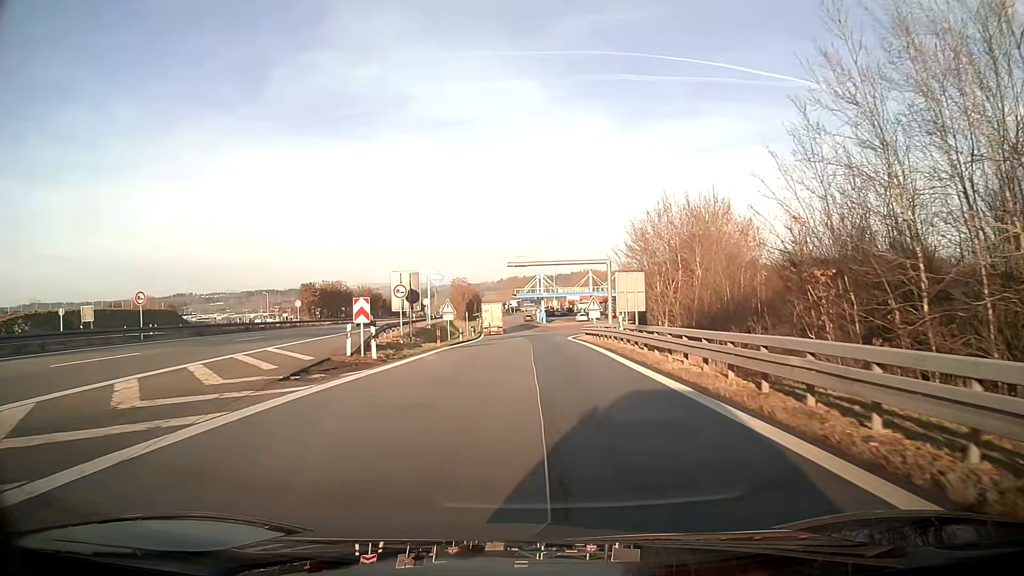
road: motorway_link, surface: asphalt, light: Day
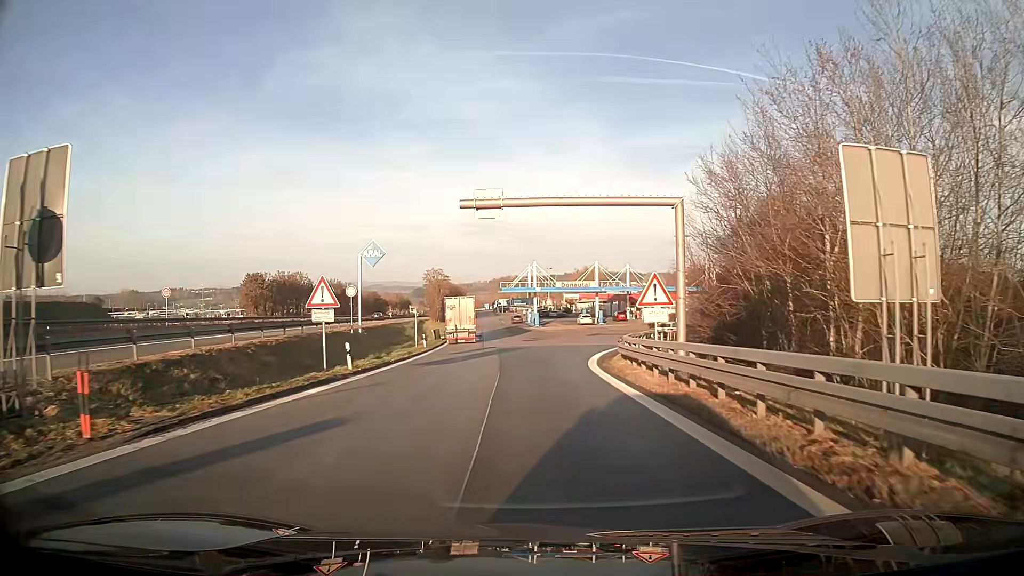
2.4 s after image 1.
(+0.2, +27.7) m; 0°
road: service
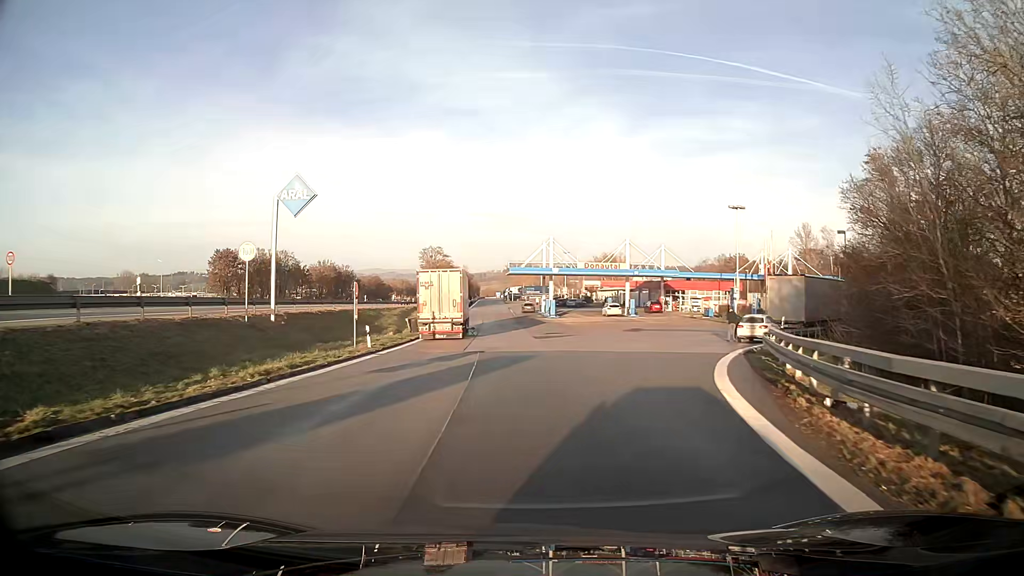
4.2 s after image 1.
(-0.2, +19.7) m; -1°
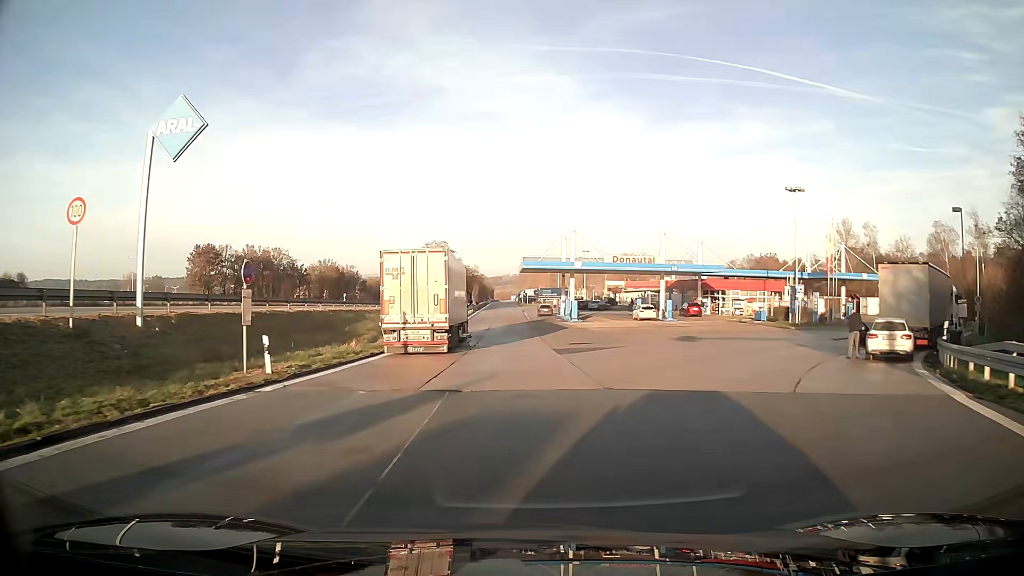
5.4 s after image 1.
(-0.2, +12.9) m; -2°
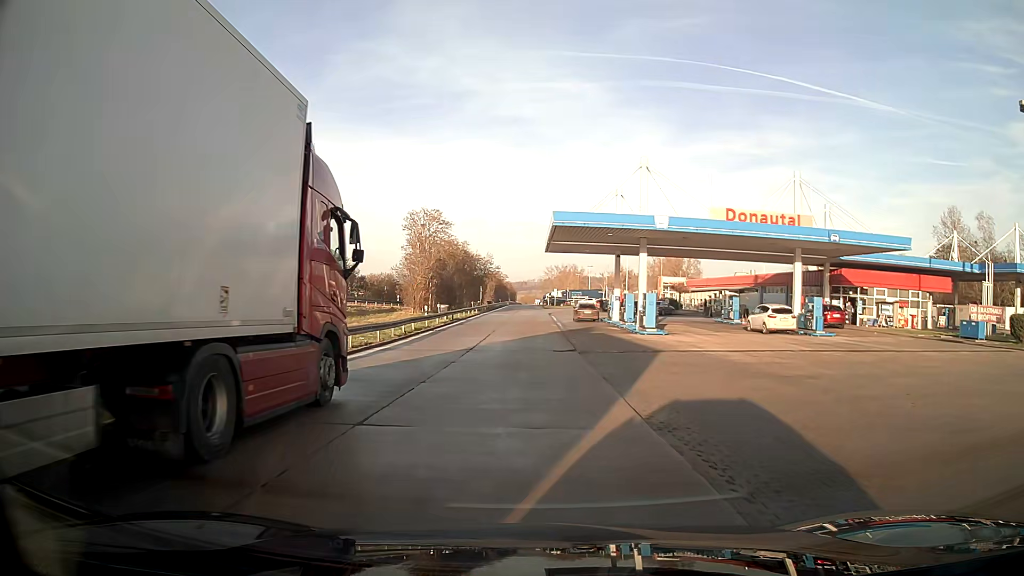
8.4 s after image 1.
(-0.6, +31.2) m; -2°
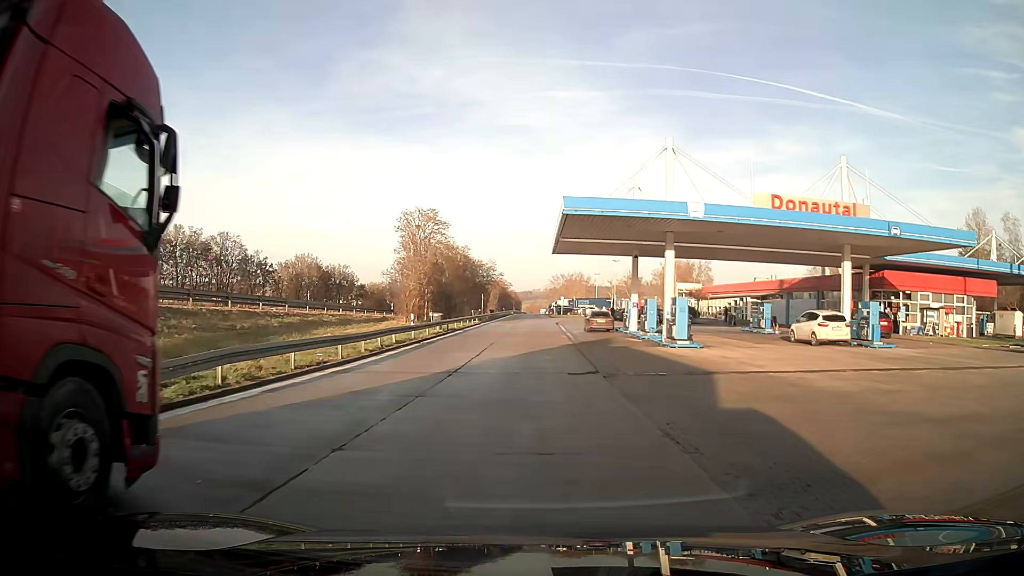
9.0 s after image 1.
(0.0, +6.0) m; -1°
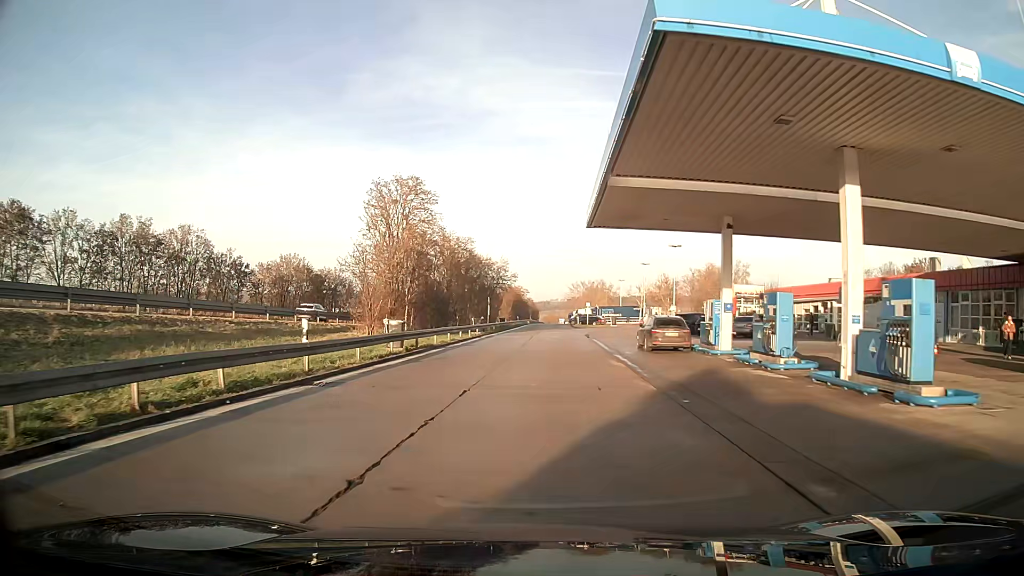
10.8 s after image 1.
(-0.2, +17.3) m; -1°
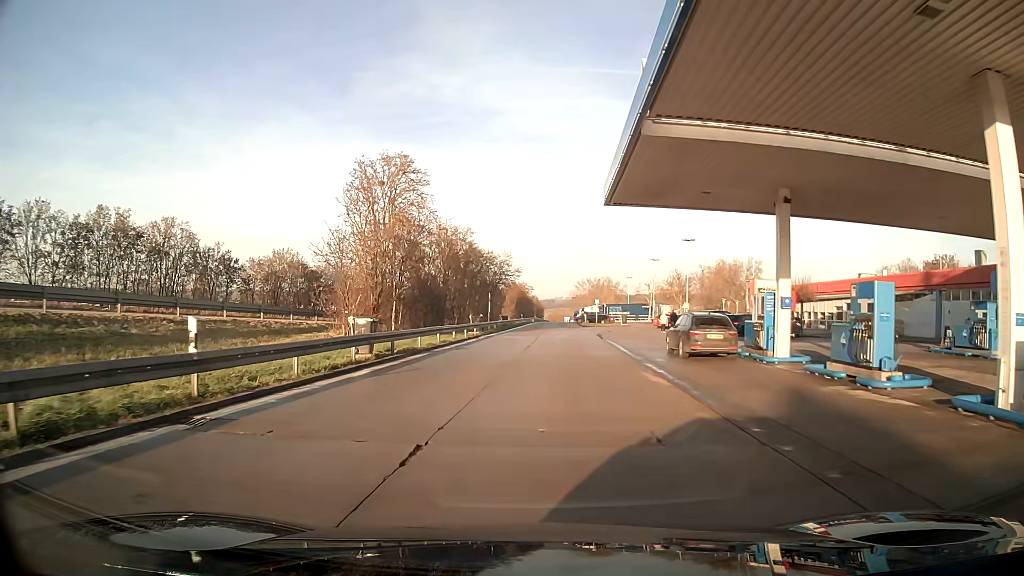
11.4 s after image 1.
(0.0, +5.6) m; 0°
(0, +10) (0, +20) (+1, +30) (+1, +40) (+2, +50) (+2, +60) (+3, +70) (+3, +80) (+4, +90) (+4, +100) m
